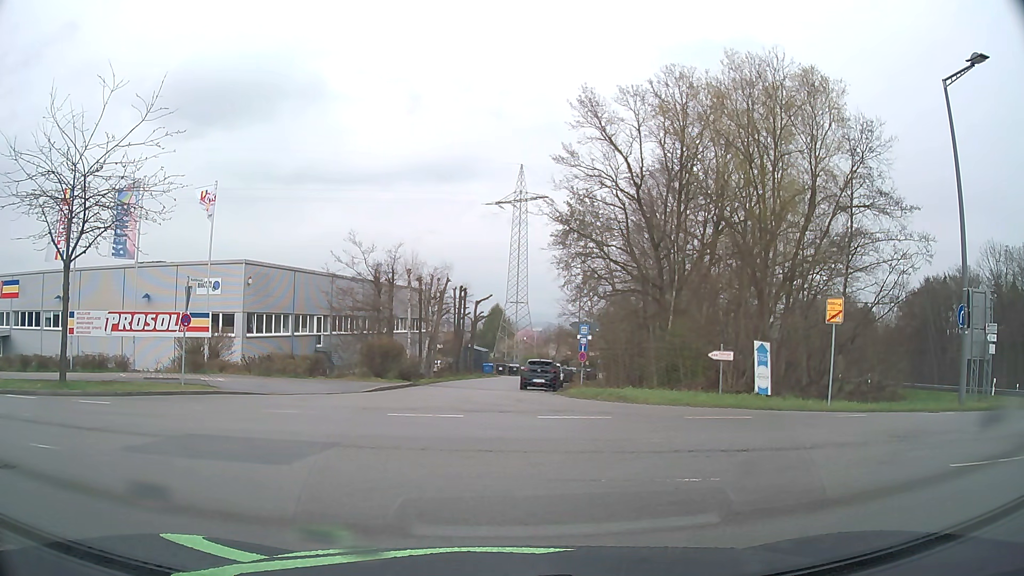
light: Day
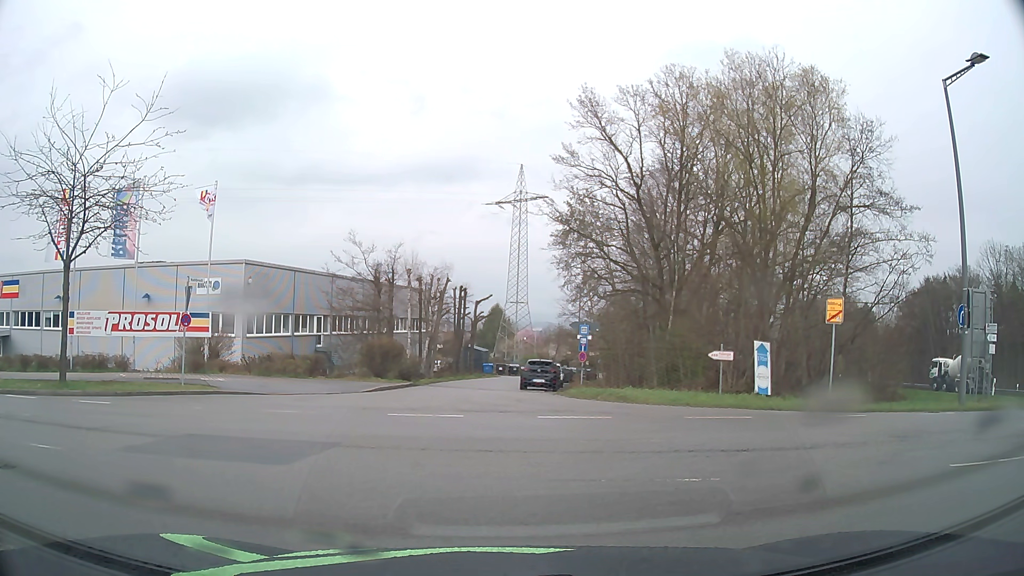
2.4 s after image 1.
(0.0, 0.0) m; 0°
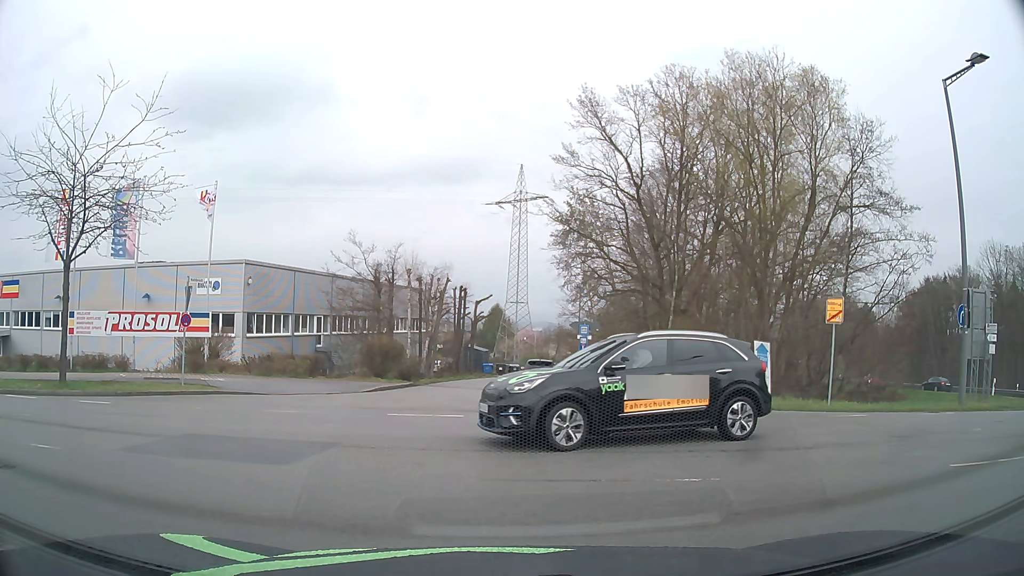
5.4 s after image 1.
(0.0, 0.0) m; 0°
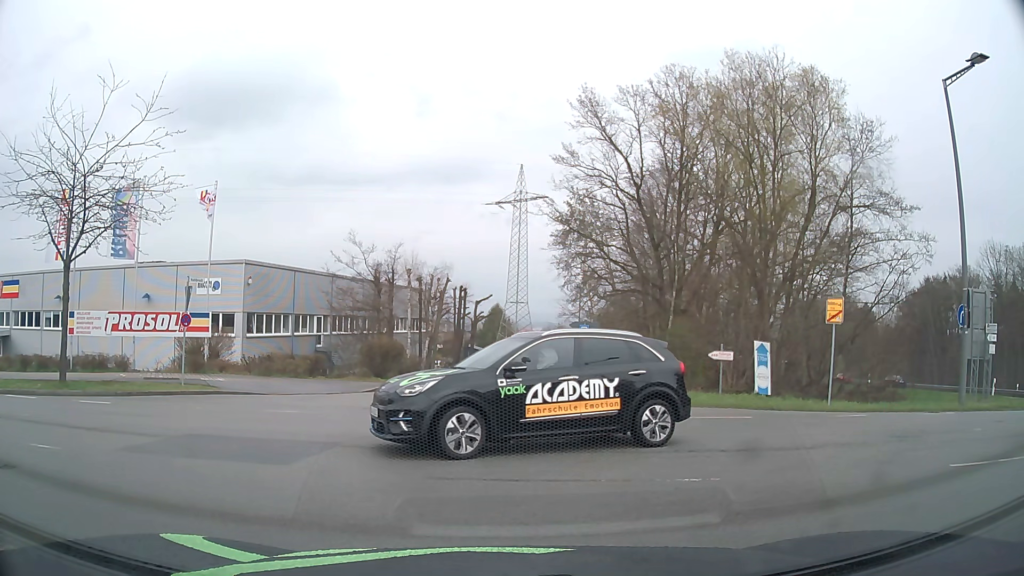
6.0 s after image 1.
(0.0, 0.0) m; 0°
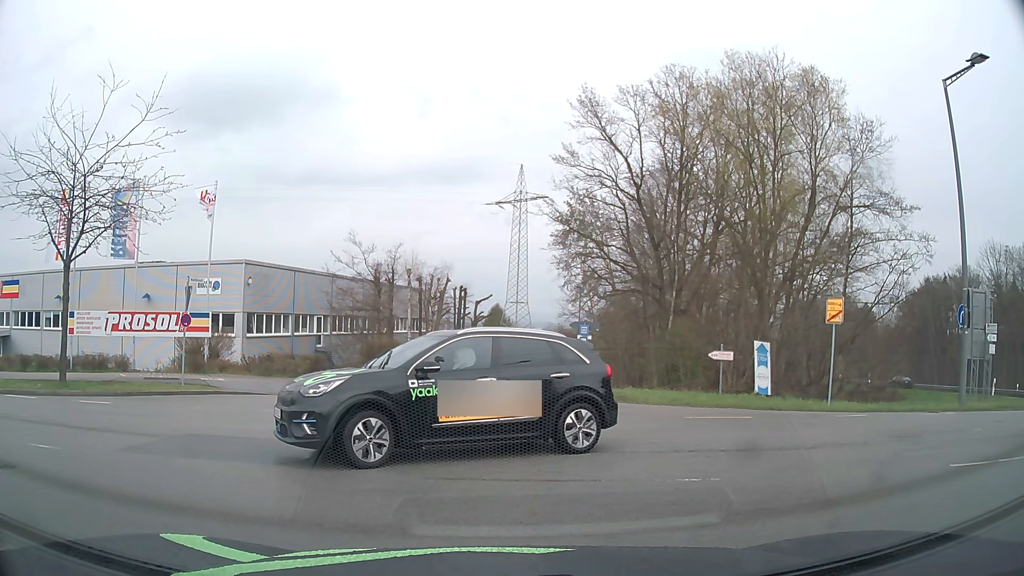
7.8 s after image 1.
(0.0, 0.0) m; 0°
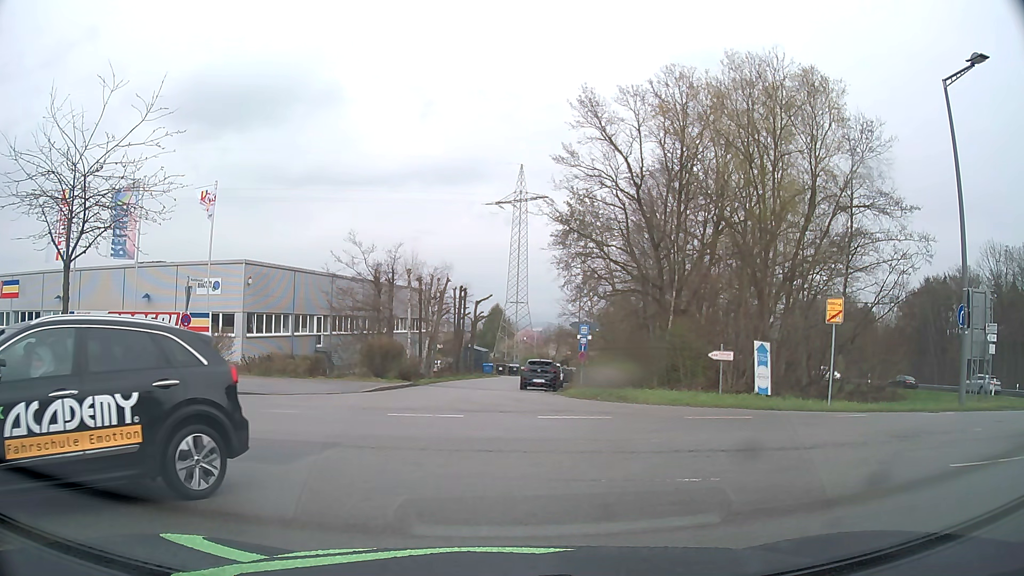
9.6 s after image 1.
(0.0, 0.0) m; 0°
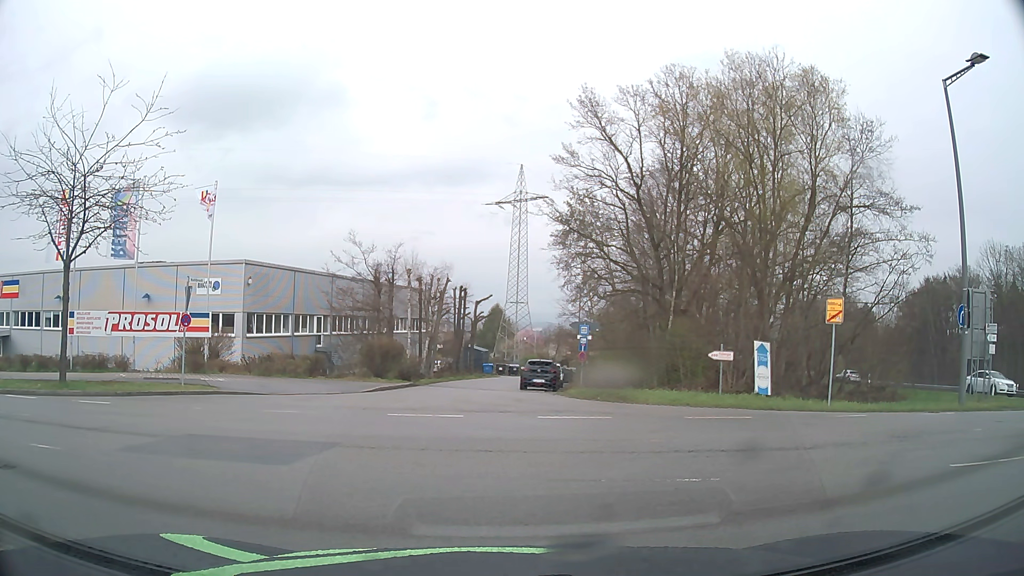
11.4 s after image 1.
(0.0, 0.0) m; 0°
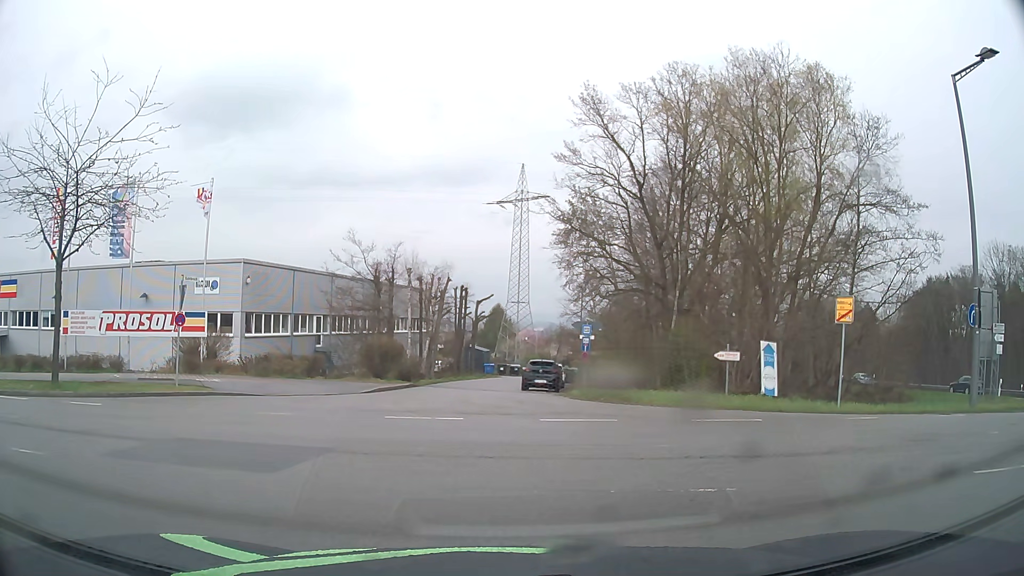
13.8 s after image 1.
(0.0, +0.4) m; 0°
(-3, +9) (-12, +14) (-22, +15) (-32, +17) (-41, +18) (-51, +20) (-61, +21) (-71, +23) (-81, +26) (-90, +29) m
